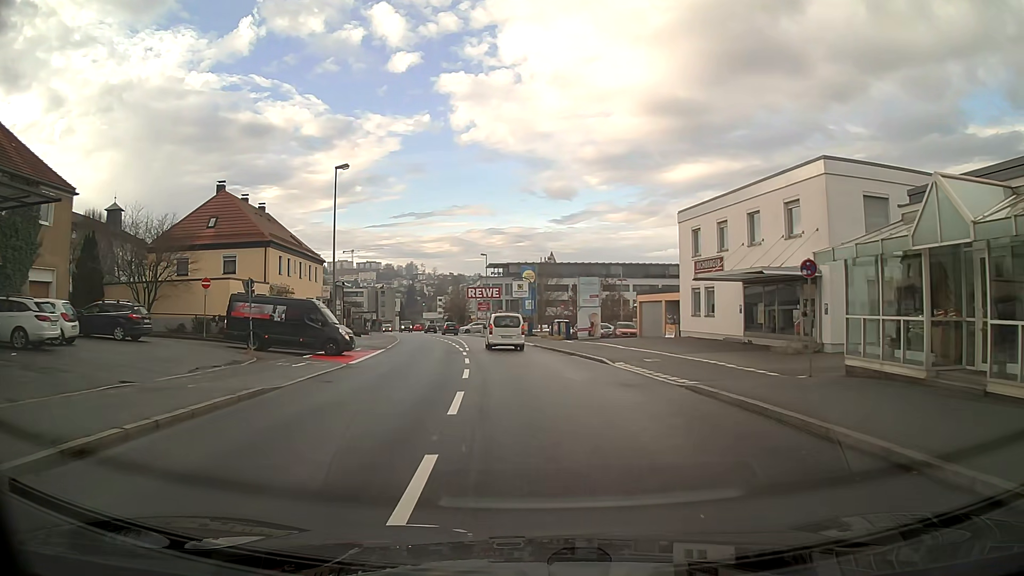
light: Day
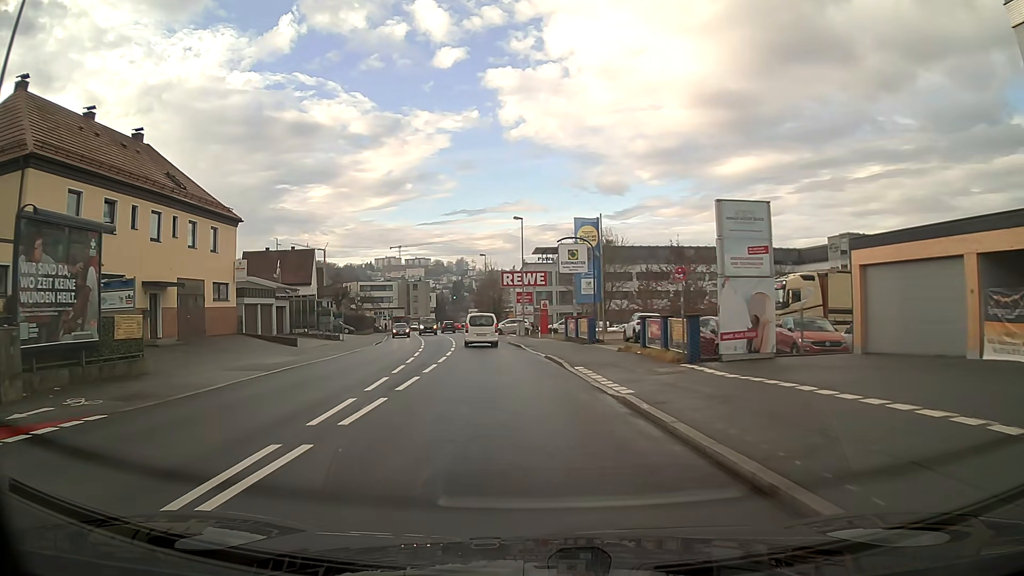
(-0.8, +28.7) m; -6°
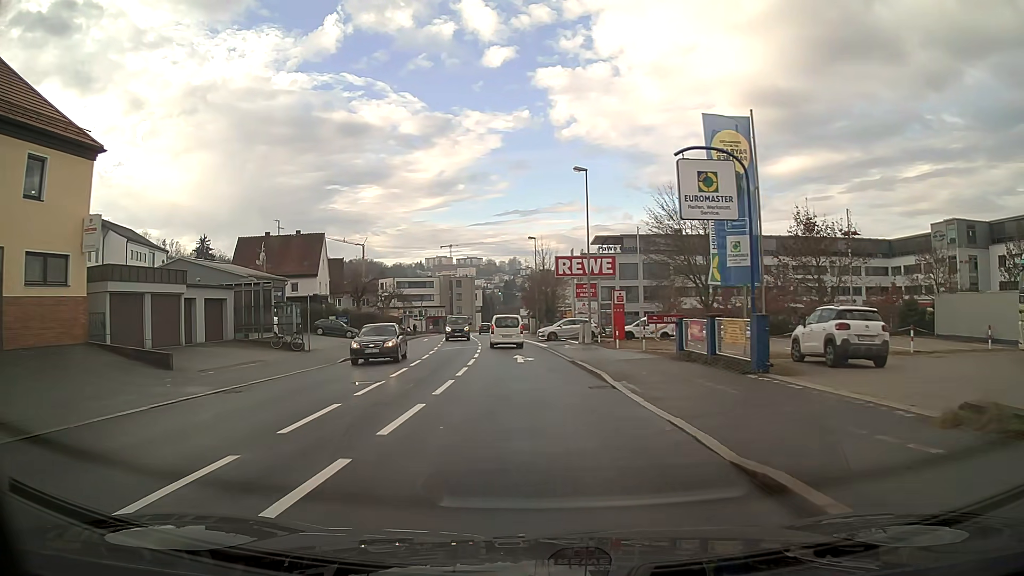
(-0.8, +19.1) m; -4°
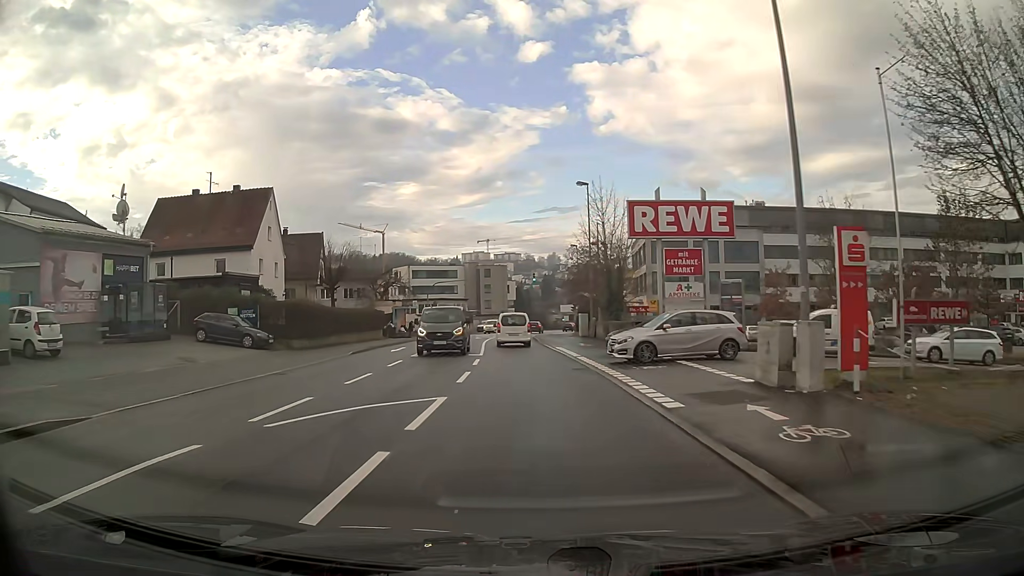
(-0.9, +27.3) m; -3°
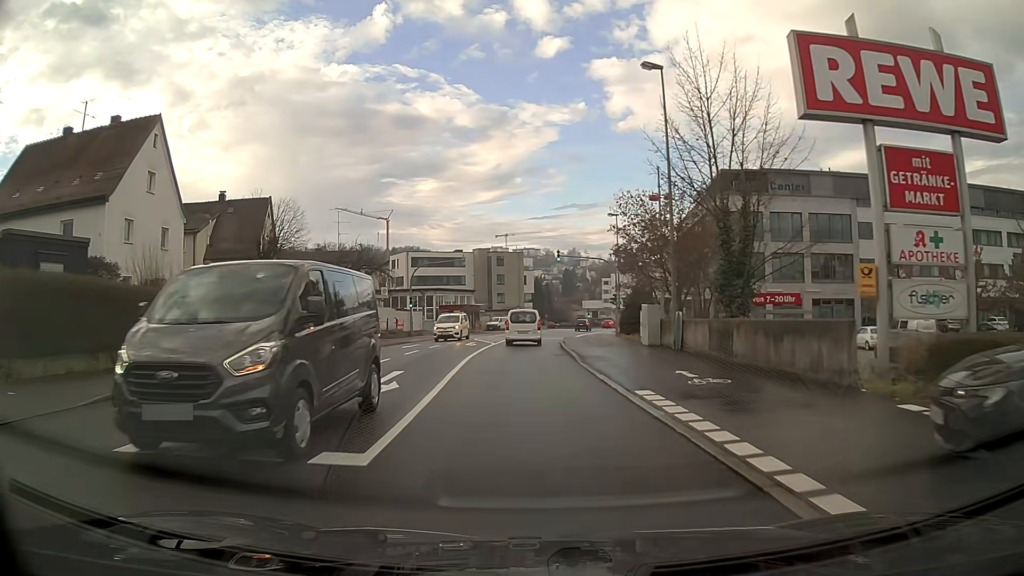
(-0.3, +21.1) m; -2°
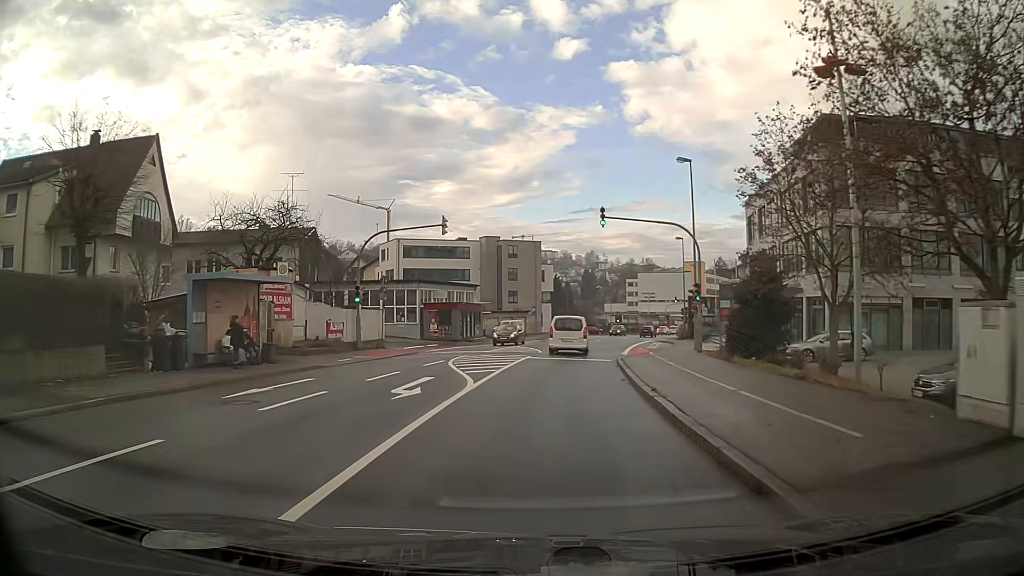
(-0.3, +21.5) m; -1°
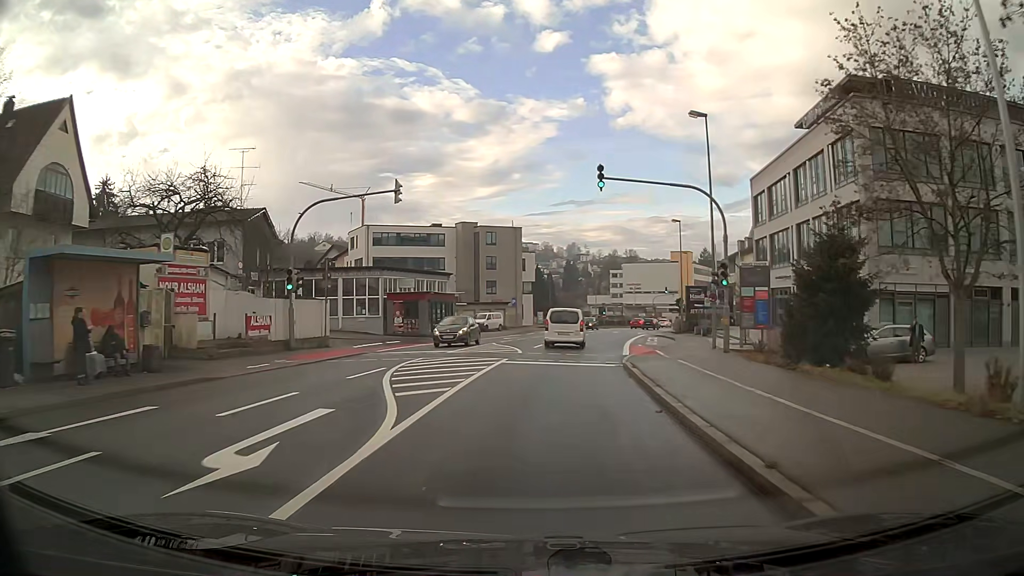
(+0.1, +7.1) m; +2°
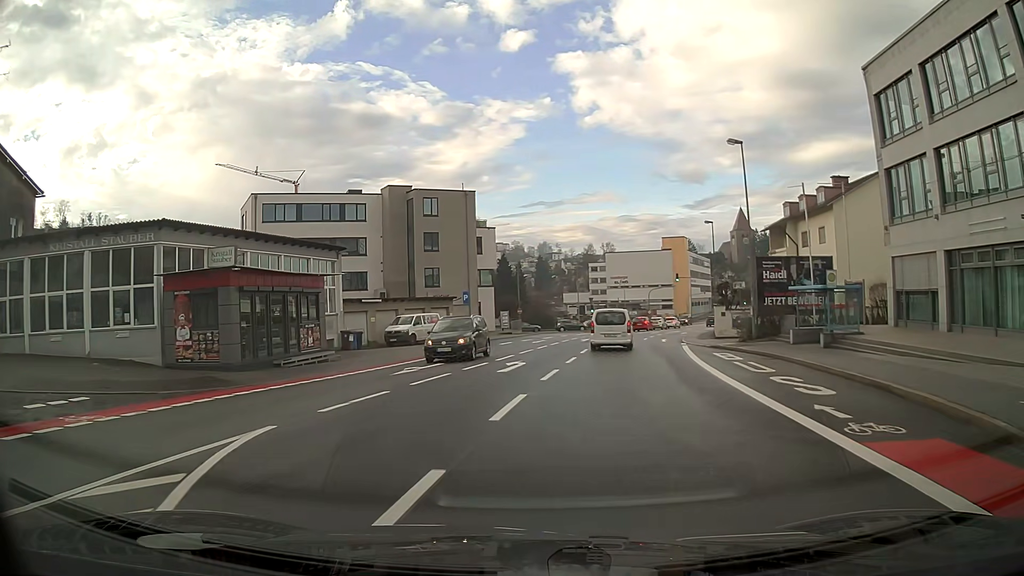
(+0.7, +27.2) m; +2°
